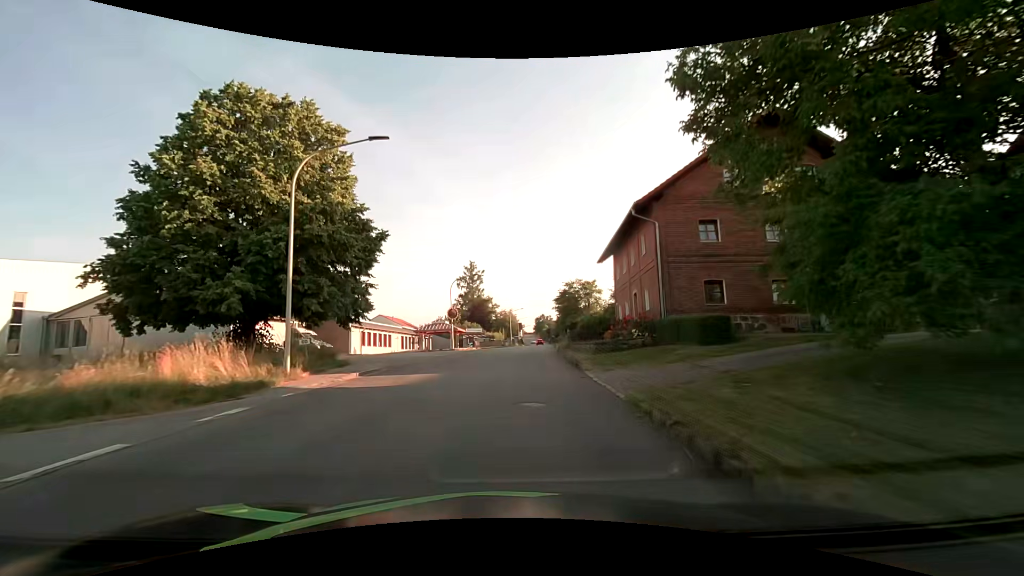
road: tertiary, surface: asphalt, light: Day
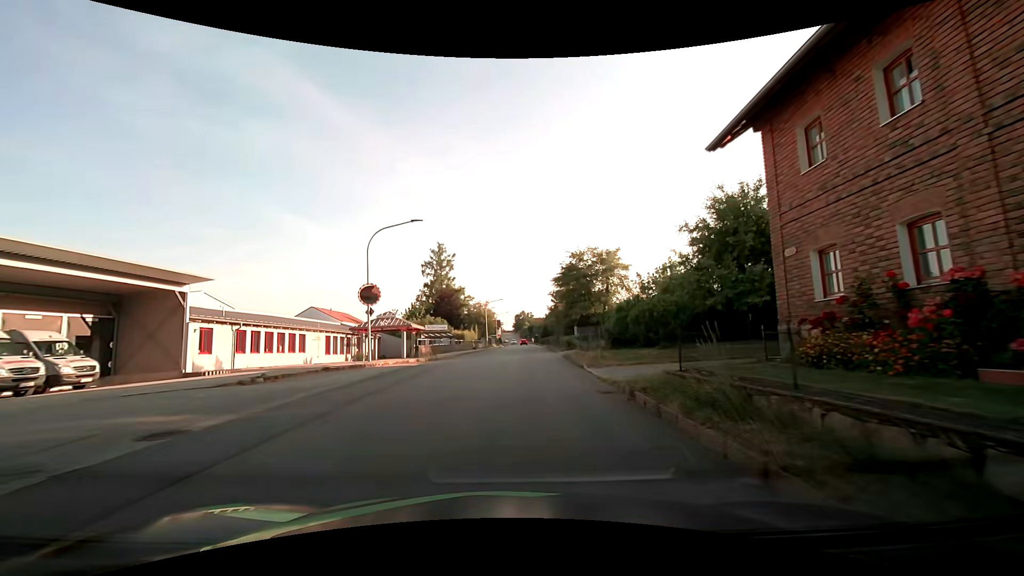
(+0.5, +23.2) m; +3°
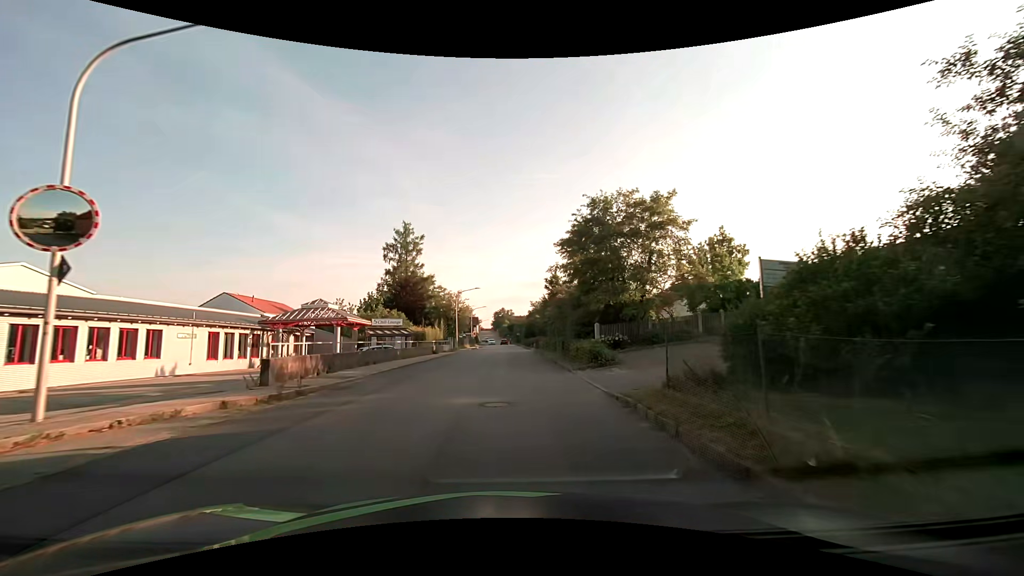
(+0.3, +16.8) m; +2°
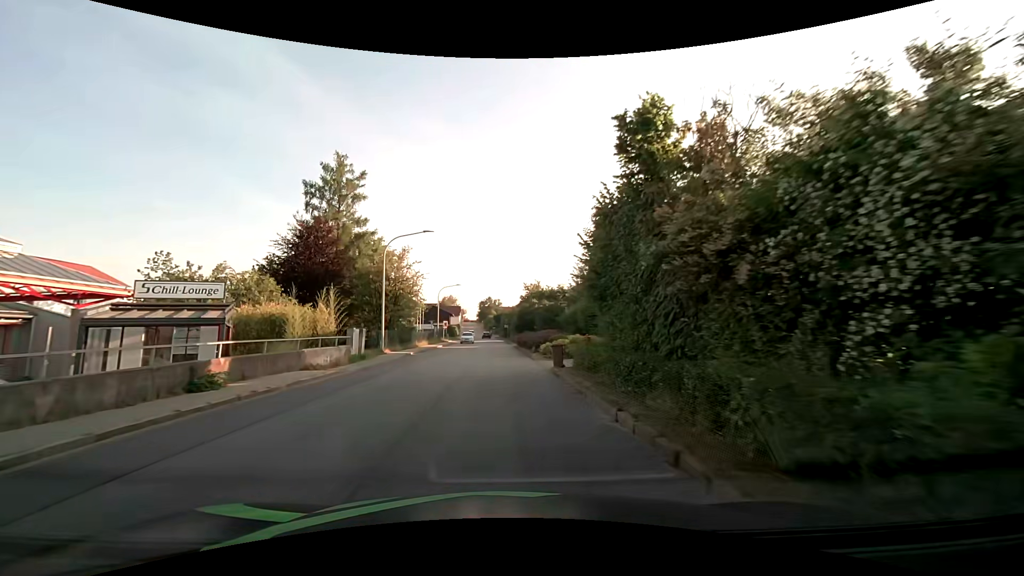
(+0.7, +29.9) m; +2°
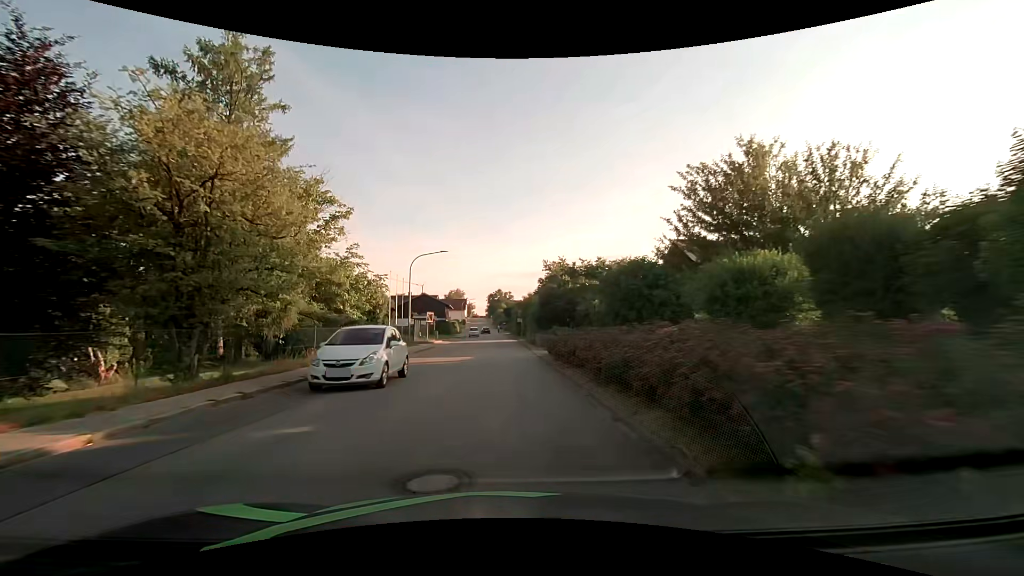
(-0.2, +25.0) m; -1°
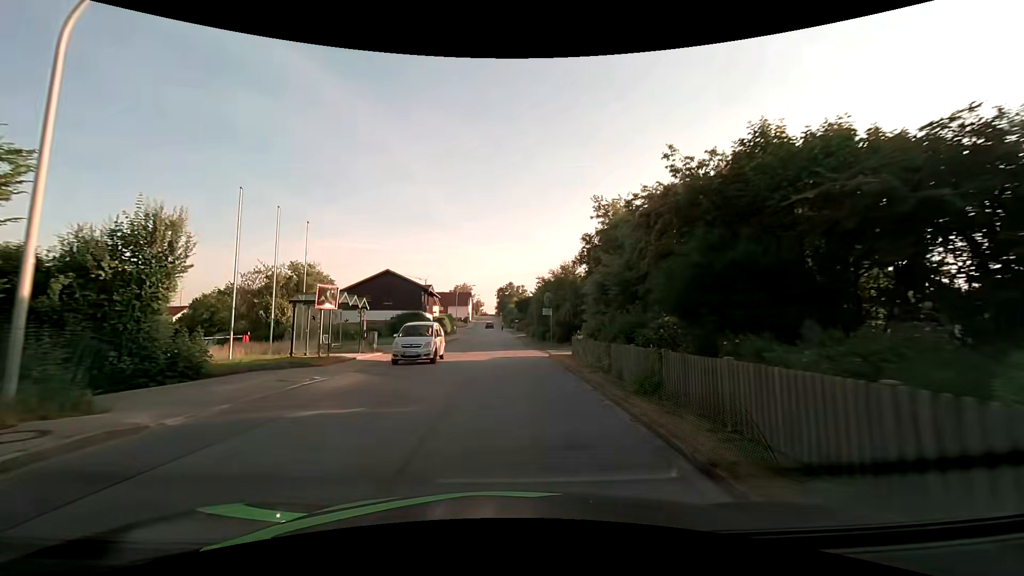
(-0.4, +31.6) m; -2°
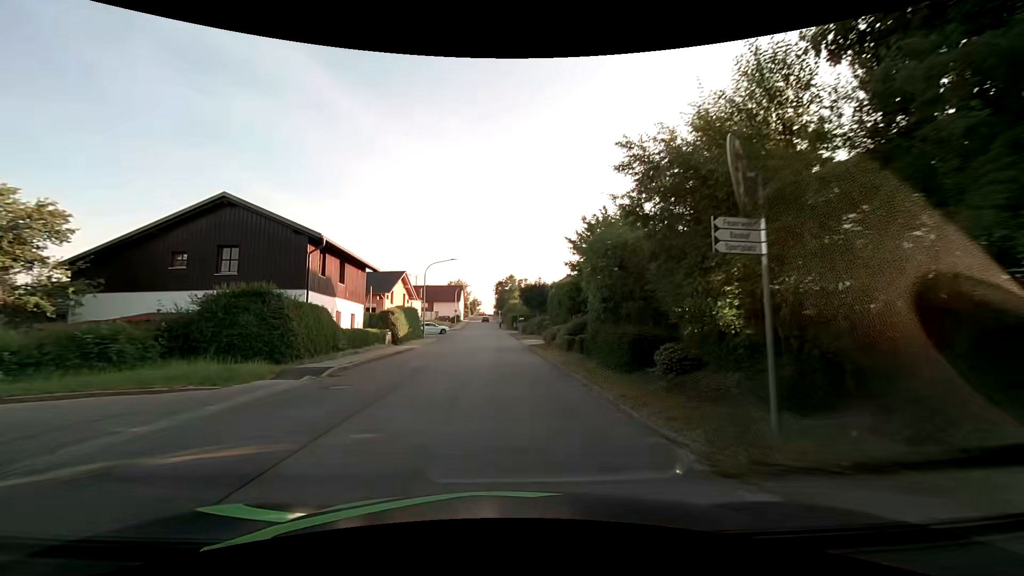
(-0.1, +29.1) m; 0°
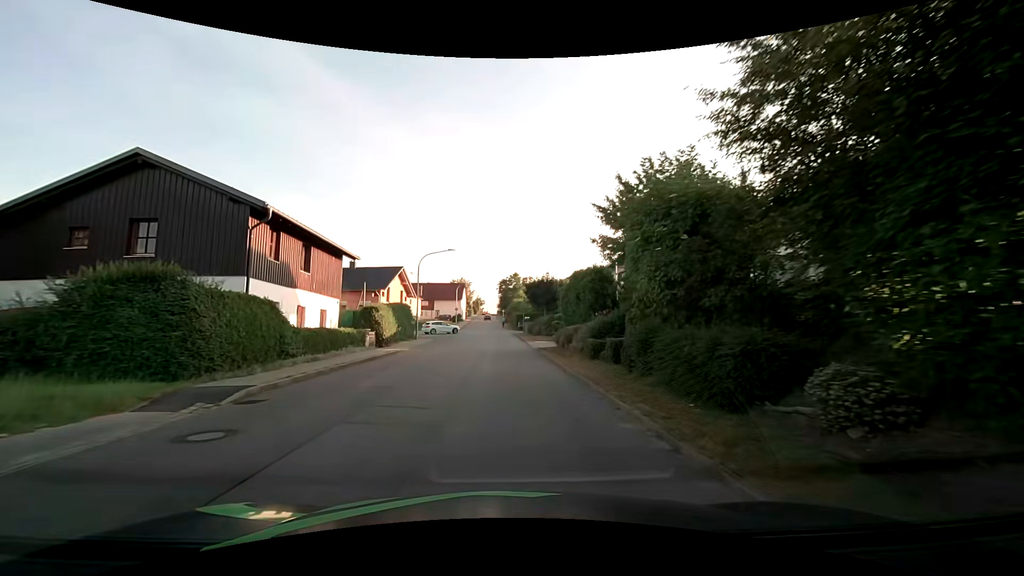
(0.0, +5.3) m; -1°
(0, +10) (0, +20) (0, +30) (-1, +40) (-1, +50) (-1, +60) (-1, +70) (-2, +80) (-2, +90) (-3, +100) m
